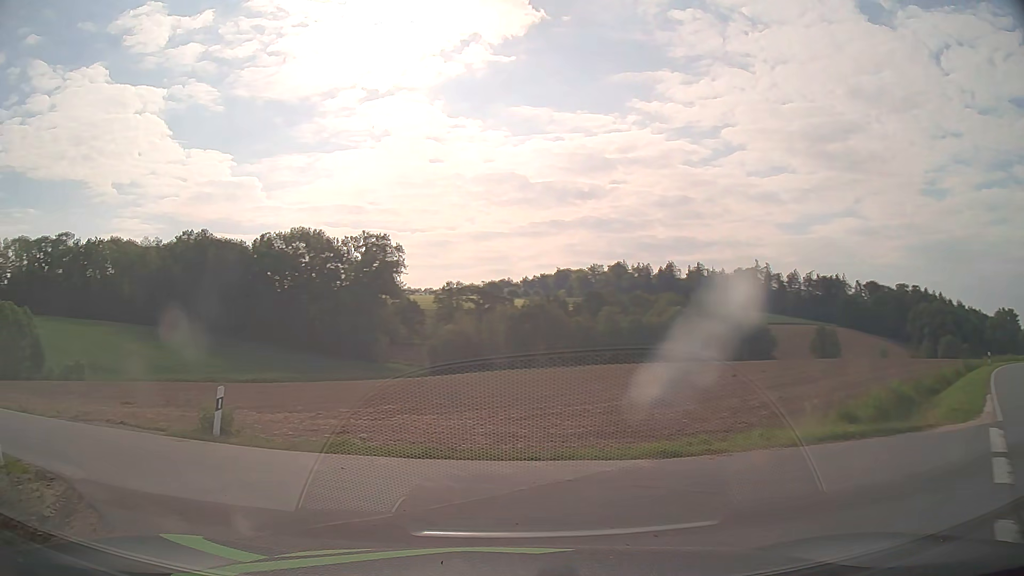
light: Day
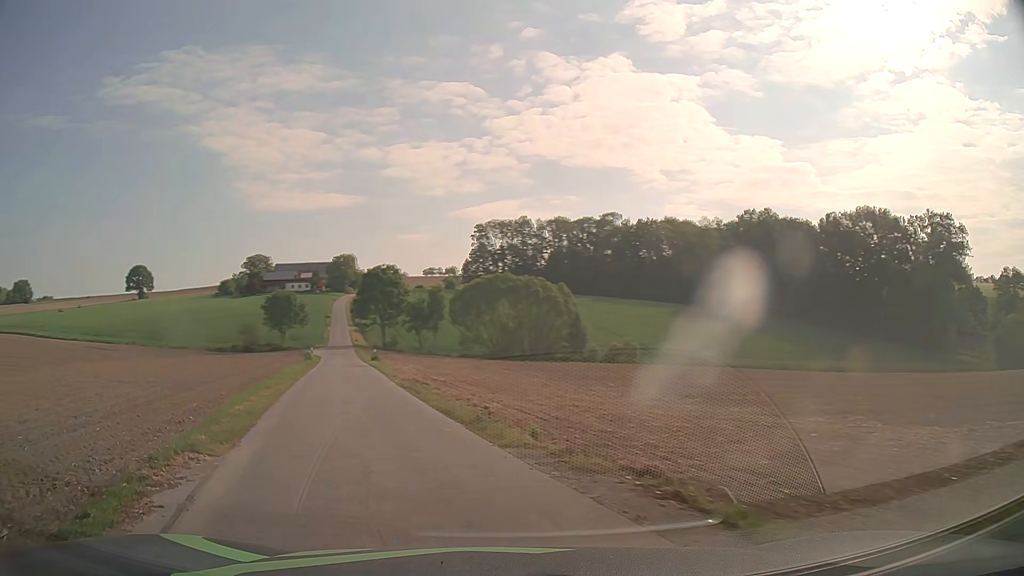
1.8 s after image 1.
(-4.1, +9.6) m; -47°
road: unclassified
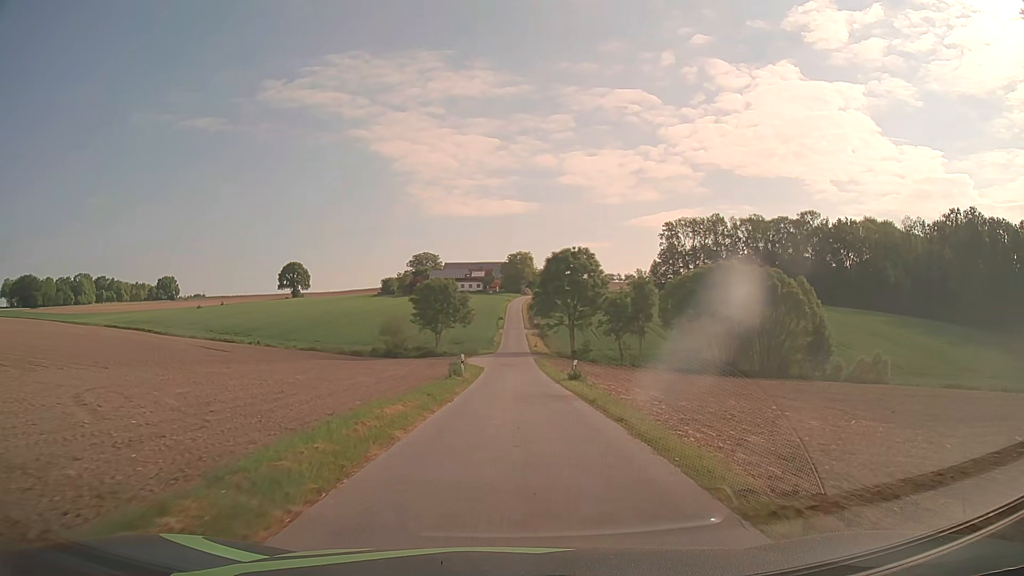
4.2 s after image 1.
(-5.1, +22.7) m; -15°
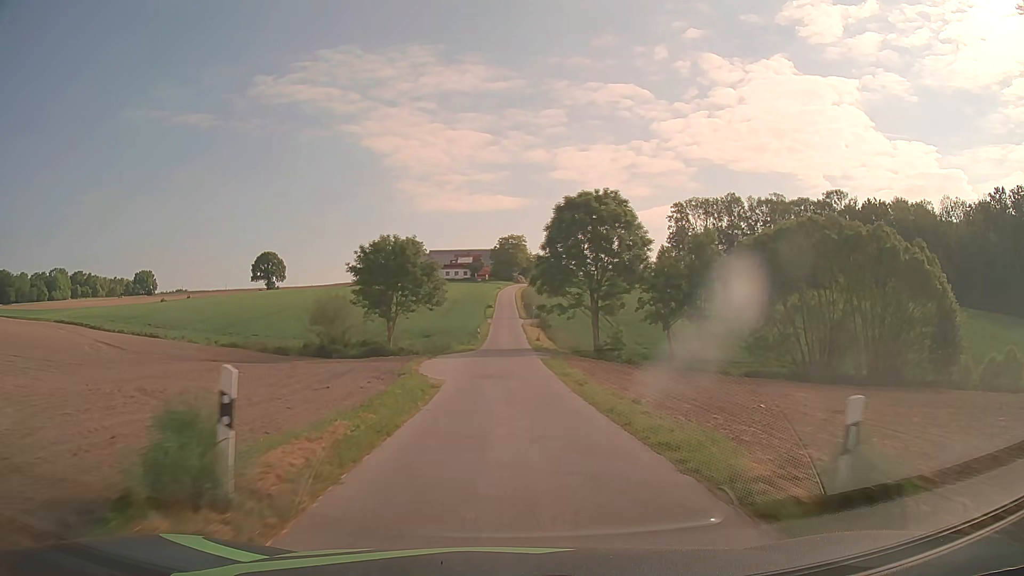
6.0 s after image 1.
(+0.1, +25.0) m; +1°
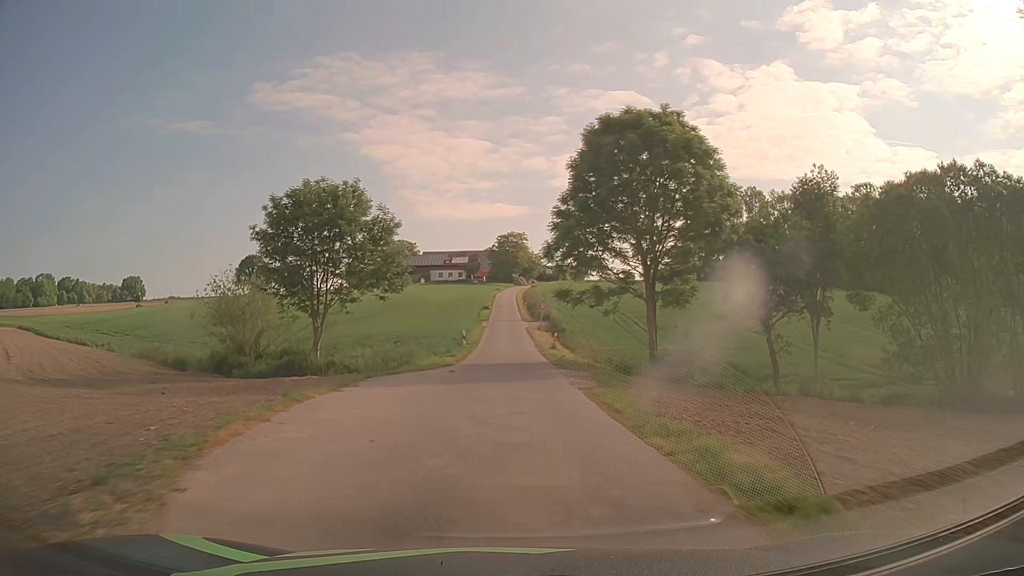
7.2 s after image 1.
(0.0, +18.2) m; 0°
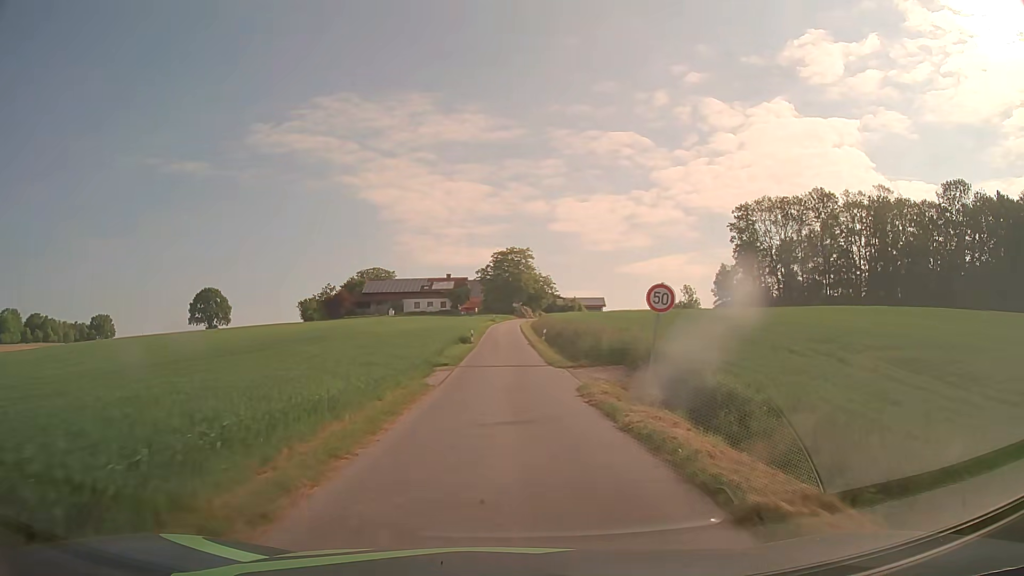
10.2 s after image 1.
(+0.1, +43.8) m; 0°
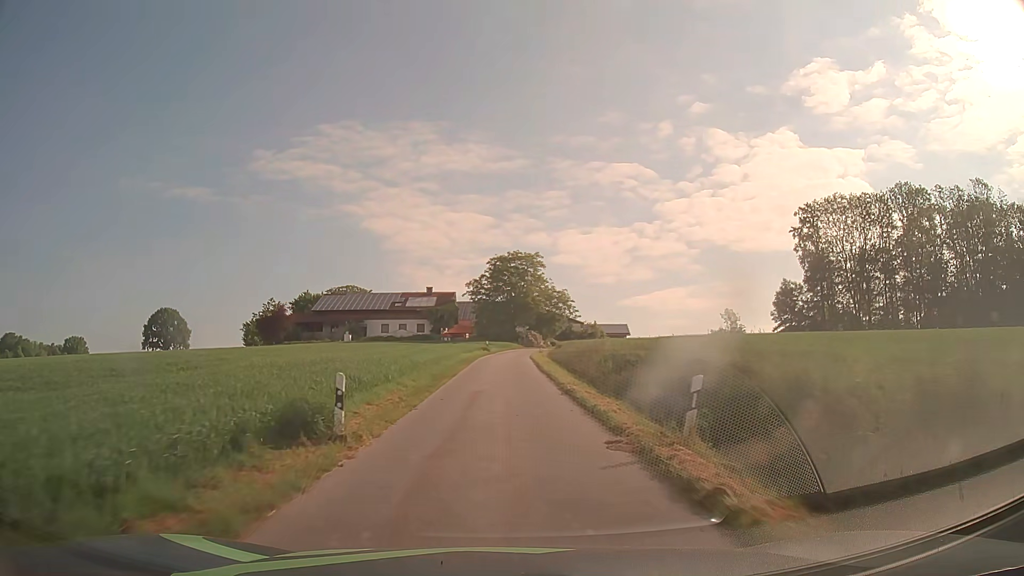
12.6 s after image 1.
(0.0, +34.5) m; 0°
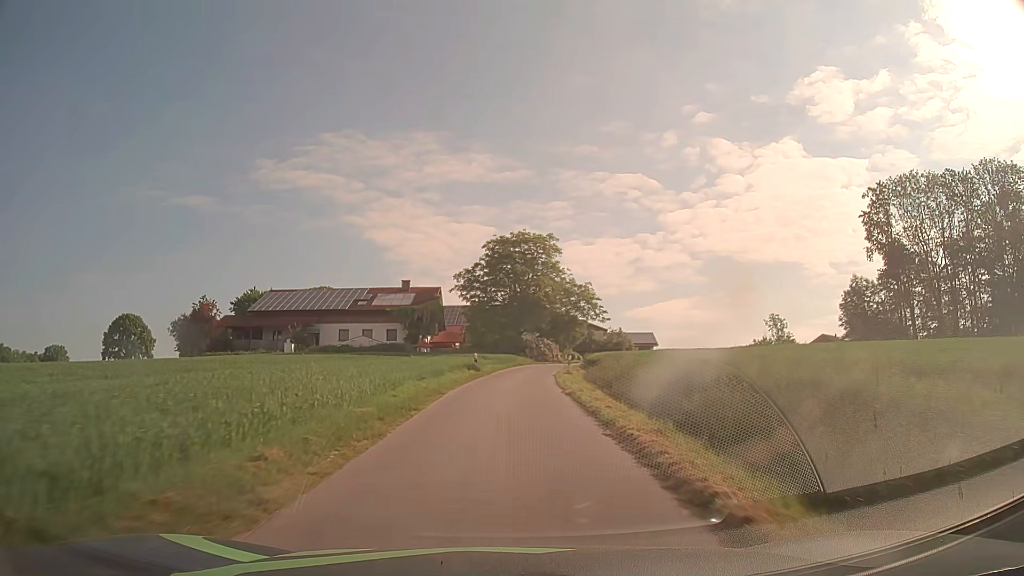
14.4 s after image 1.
(0.0, +25.0) m; 0°
(0, +10) (0, +20) (0, +30) (+1, +40) (+3, +50) (+6, +59) (+9, +69) (+13, +78) (+17, +87) (+21, +96) m
